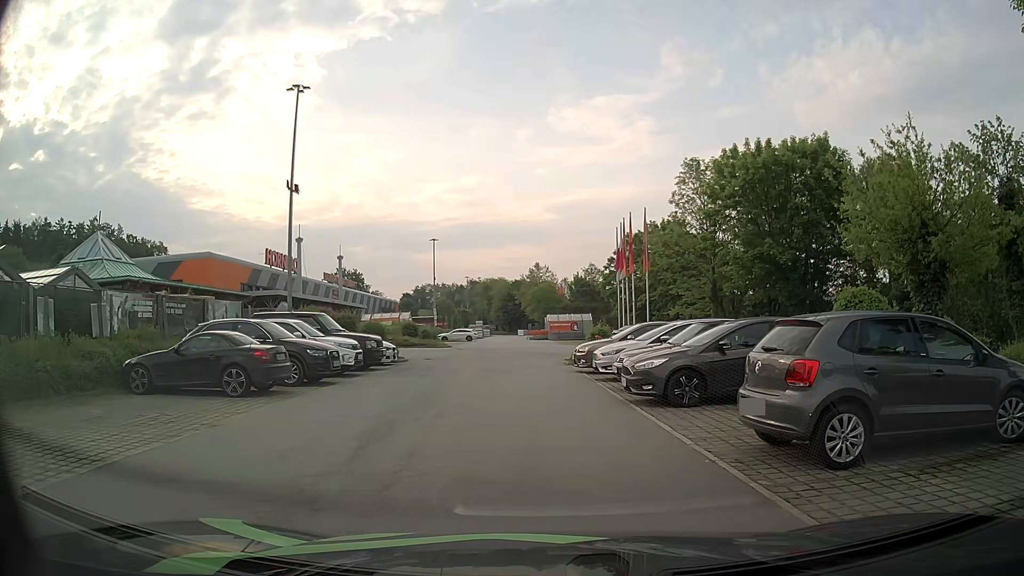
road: service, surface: paved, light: Day
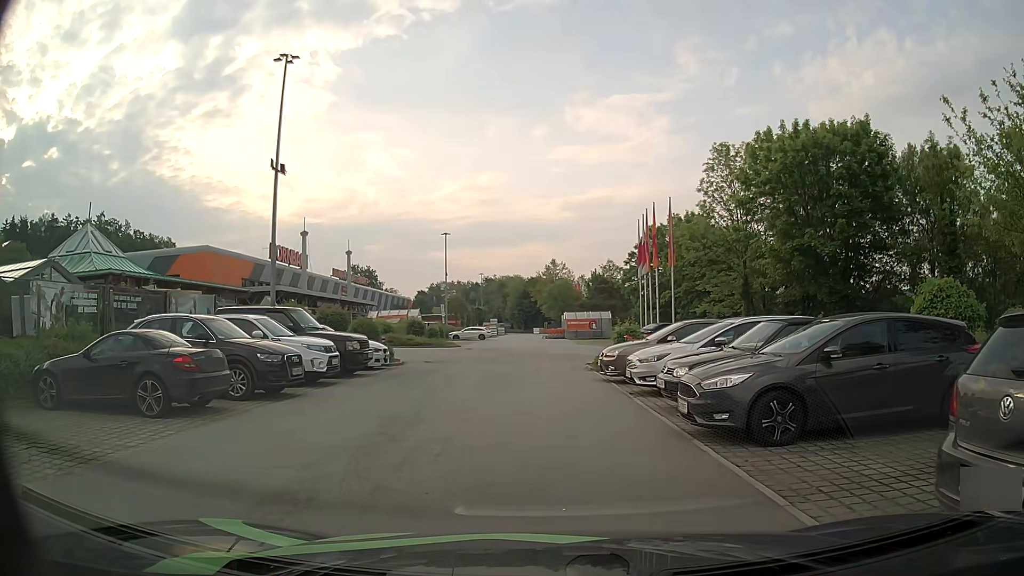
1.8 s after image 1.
(-0.1, +3.7) m; -1°
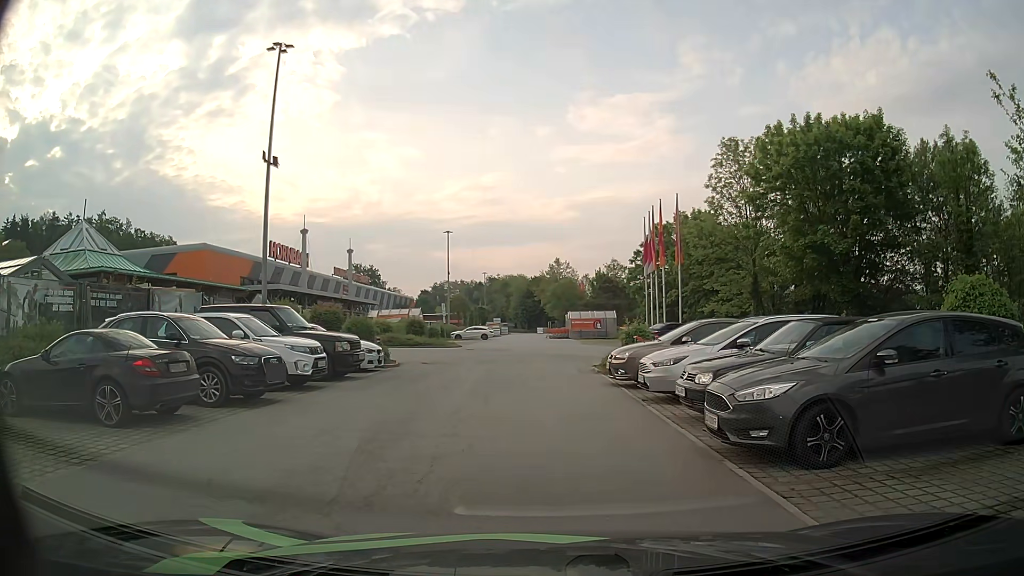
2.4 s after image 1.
(0.0, +1.2) m; -2°
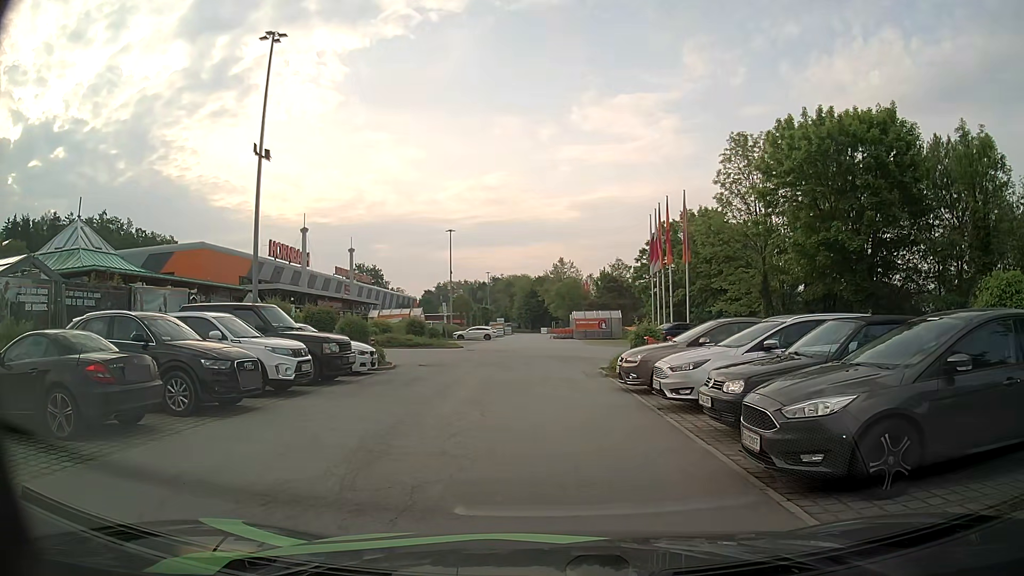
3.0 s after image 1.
(0.0, +1.2) m; +1°
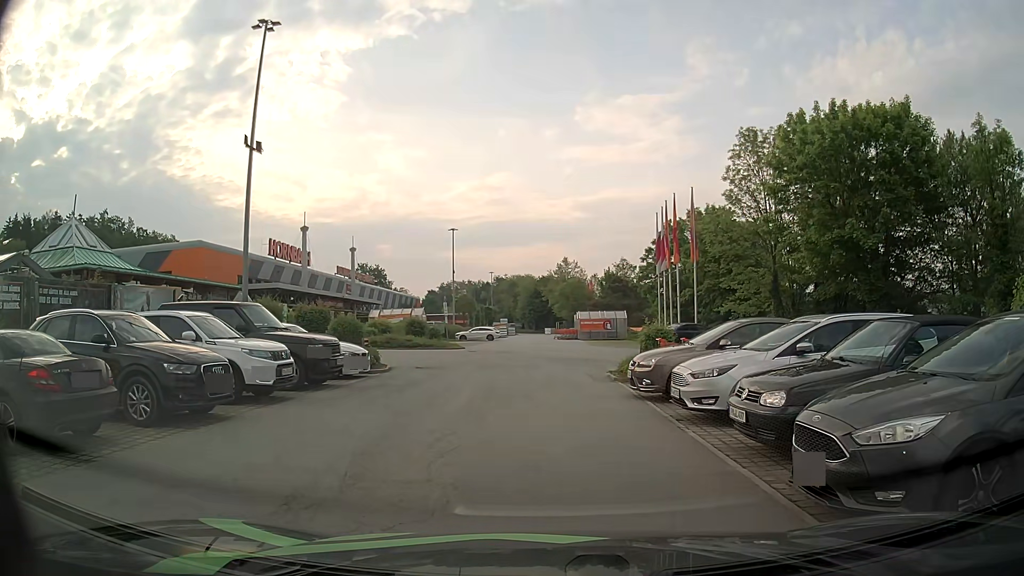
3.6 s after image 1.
(0.0, +1.2) m; -1°
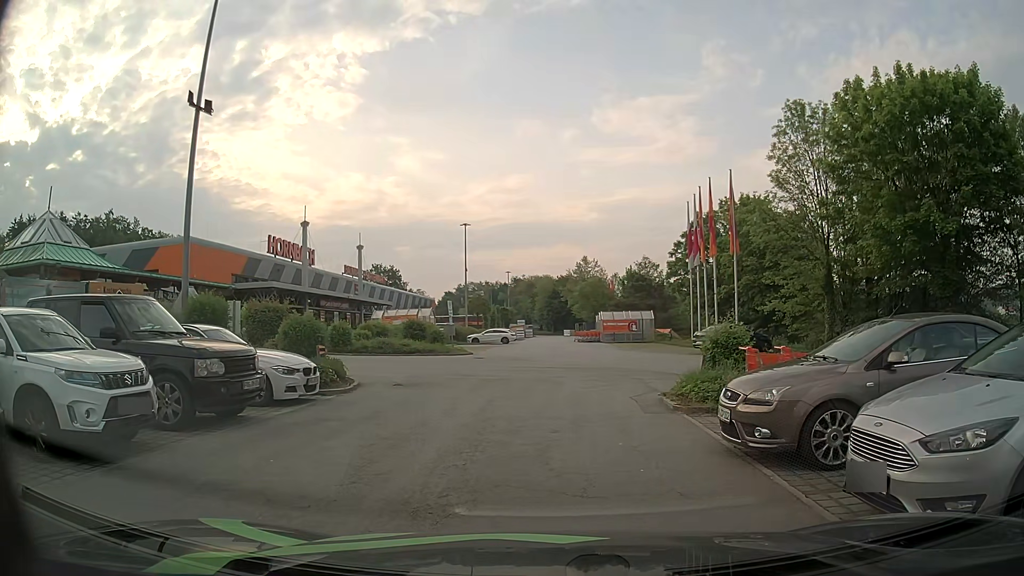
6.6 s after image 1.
(0.0, +5.3) m; -2°
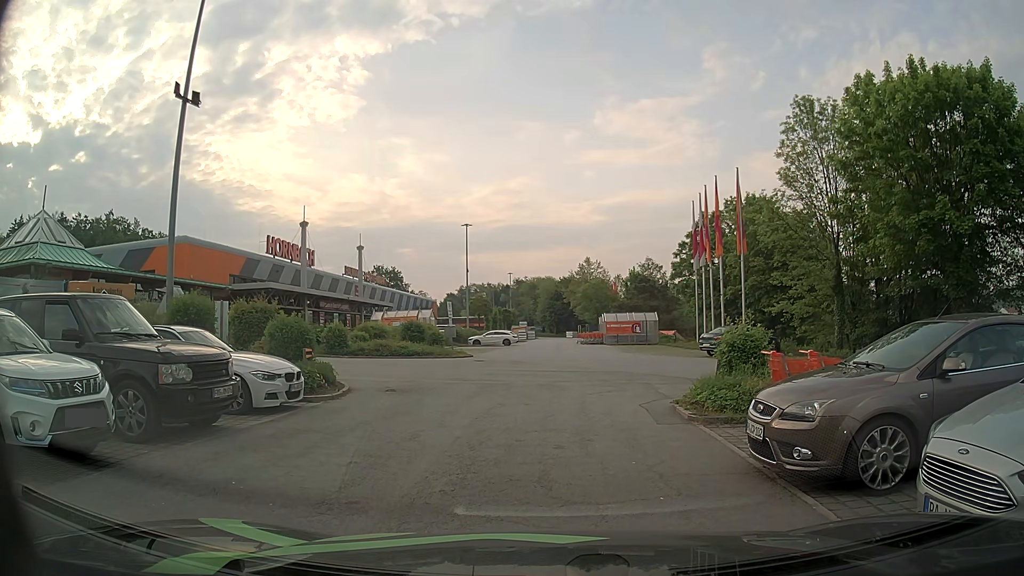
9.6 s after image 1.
(0.0, +1.0) m; 0°
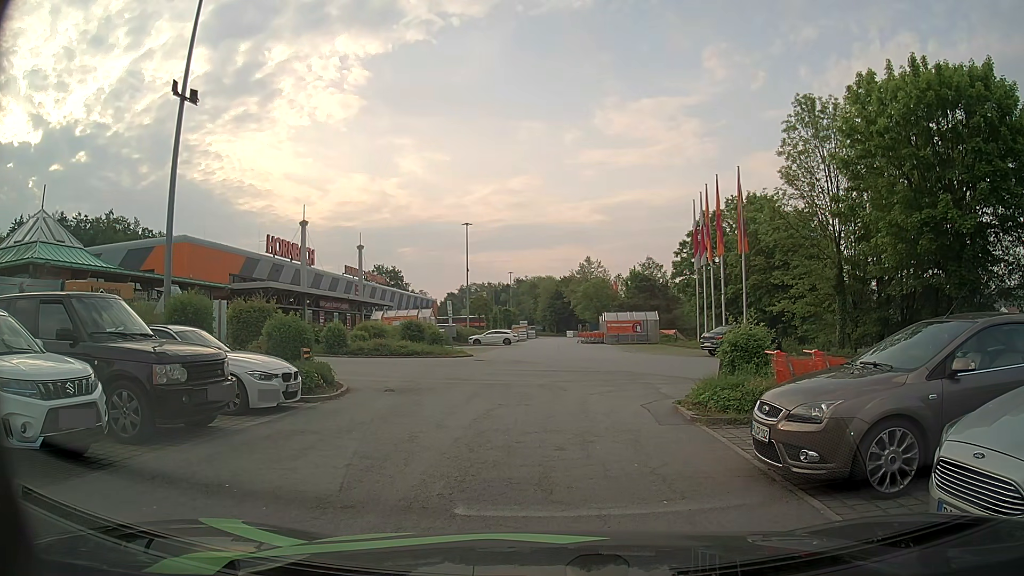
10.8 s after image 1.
(0.0, +0.2) m; 0°
